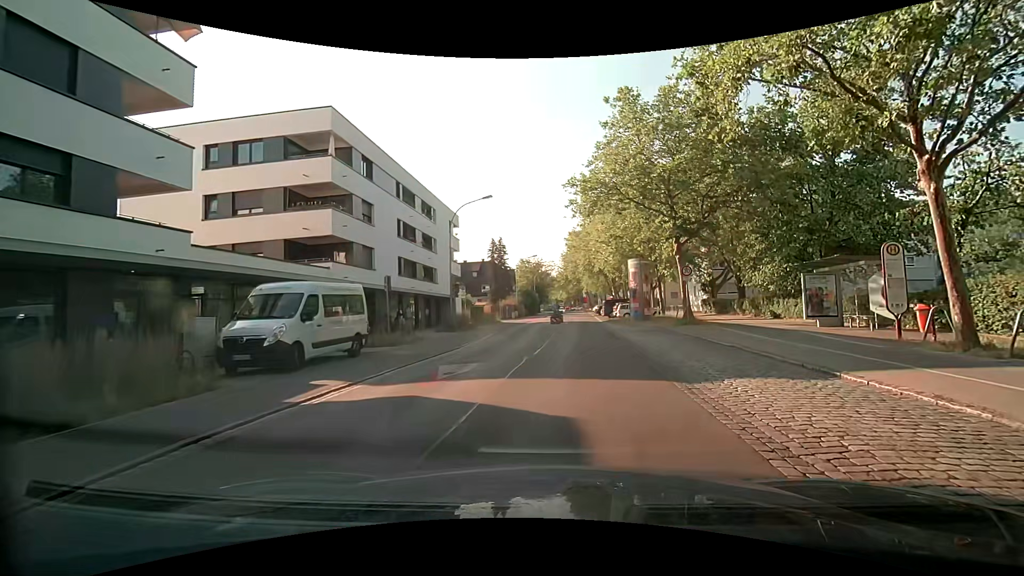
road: secondary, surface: asphalt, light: Day
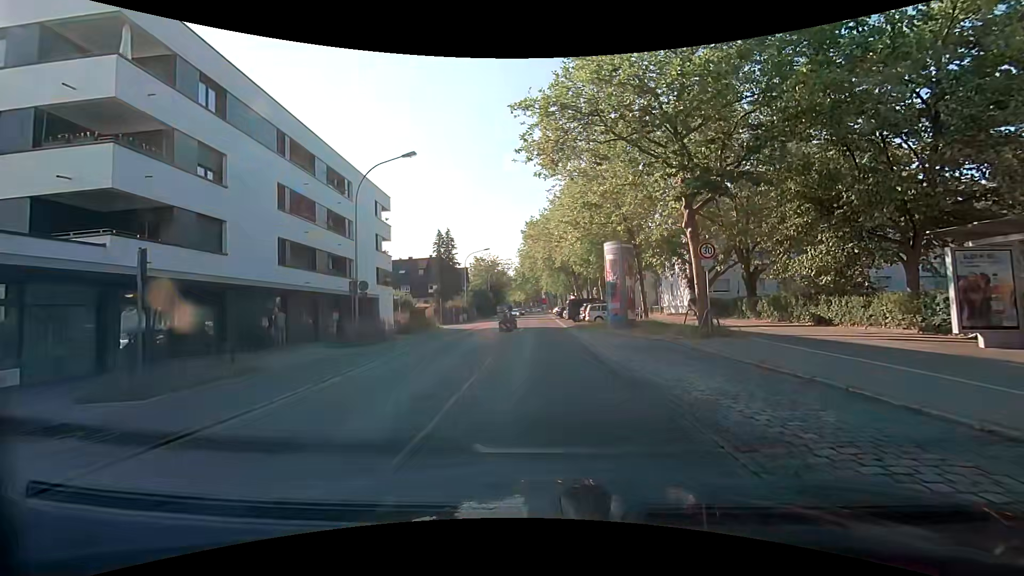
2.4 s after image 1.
(+0.5, +11.0) m; +4°
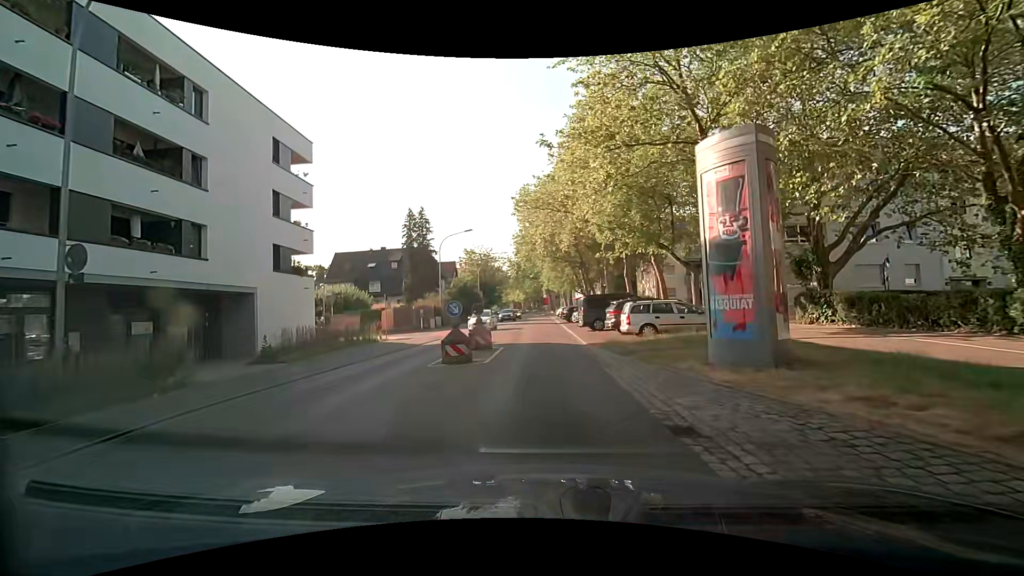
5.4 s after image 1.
(+0.1, +16.7) m; 0°
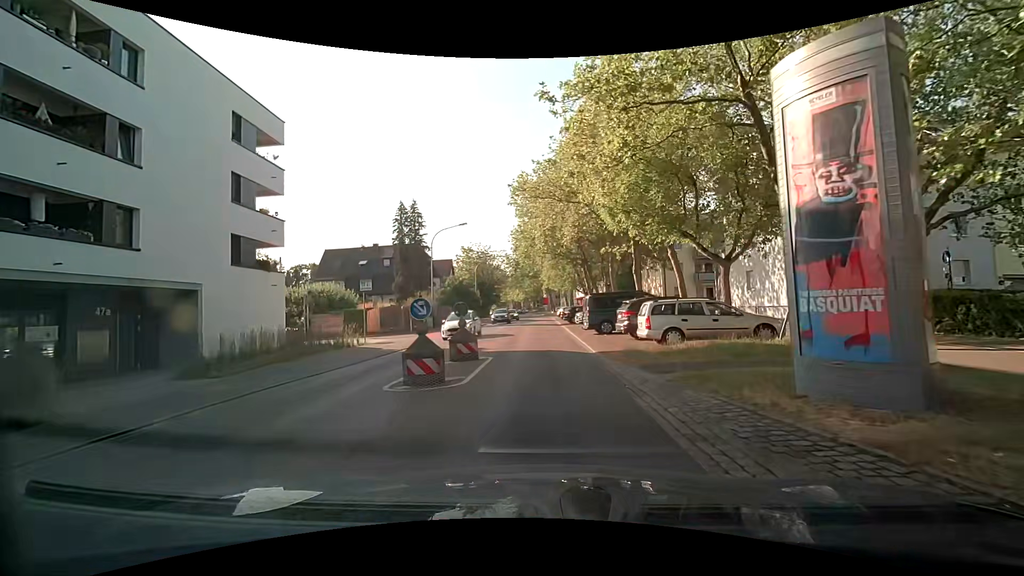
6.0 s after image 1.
(0.0, +3.6) m; 0°
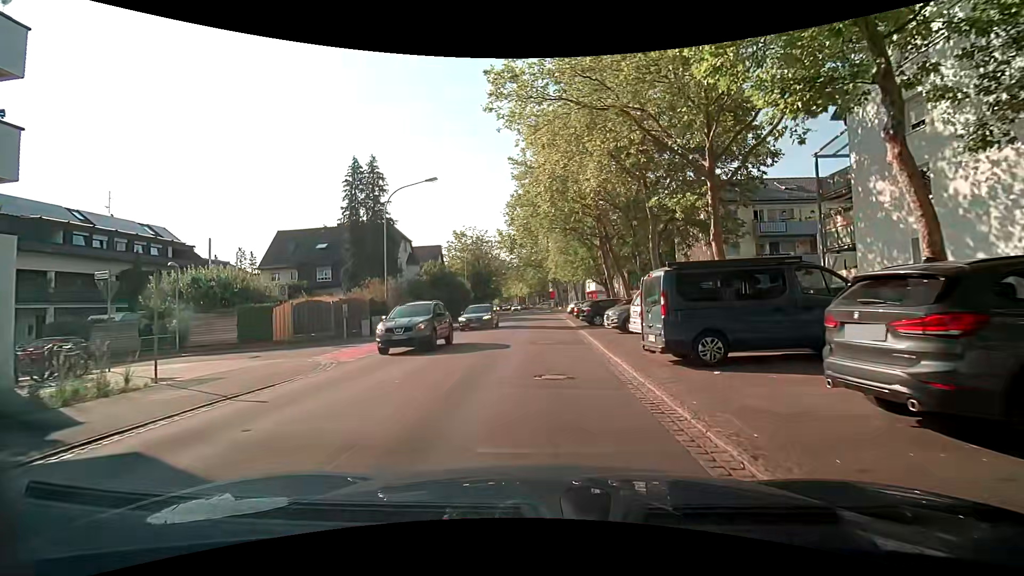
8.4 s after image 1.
(0.0, +14.8) m; -1°
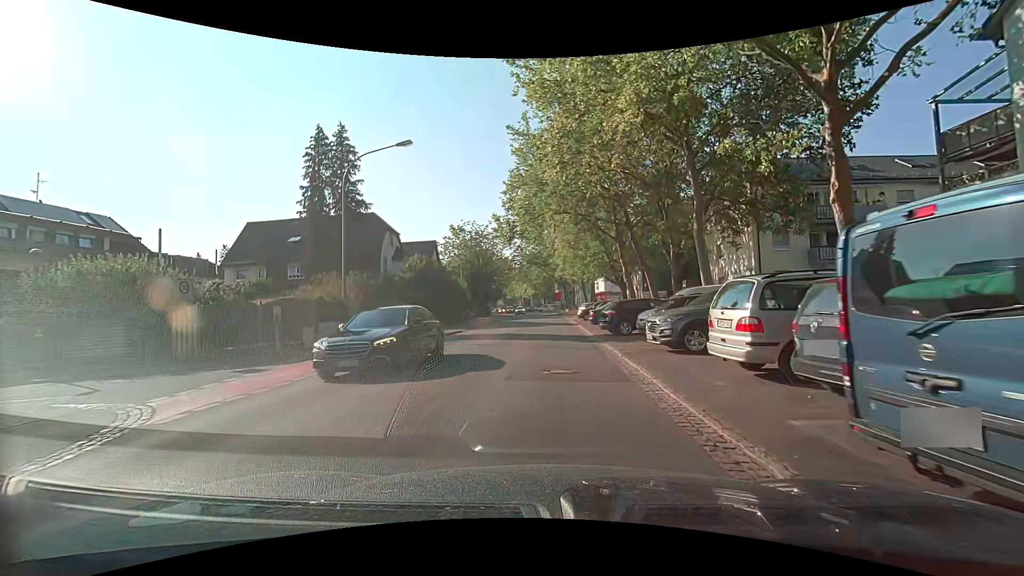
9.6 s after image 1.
(0.0, +7.5) m; -1°
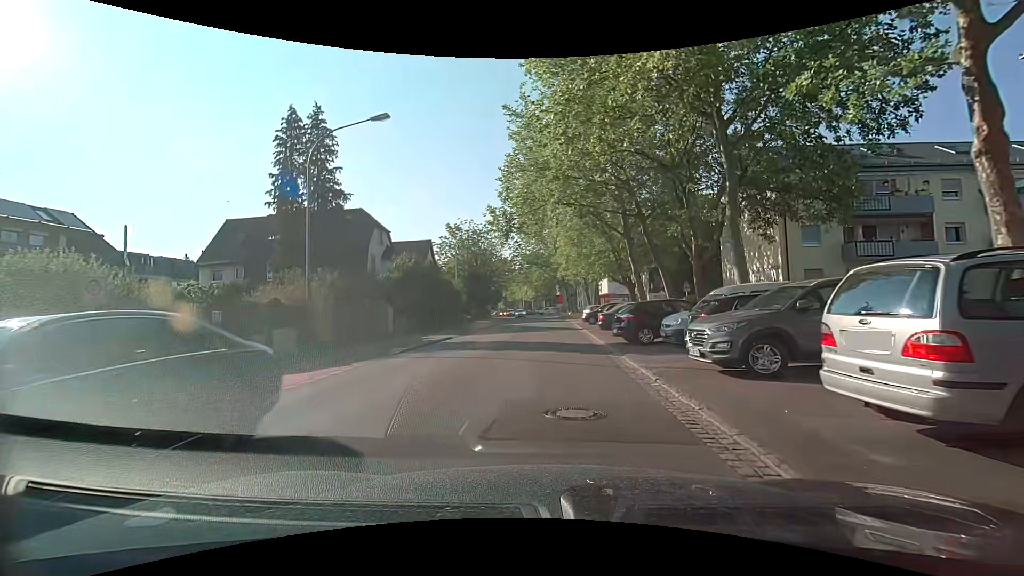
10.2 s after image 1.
(0.0, +3.7) m; 0°
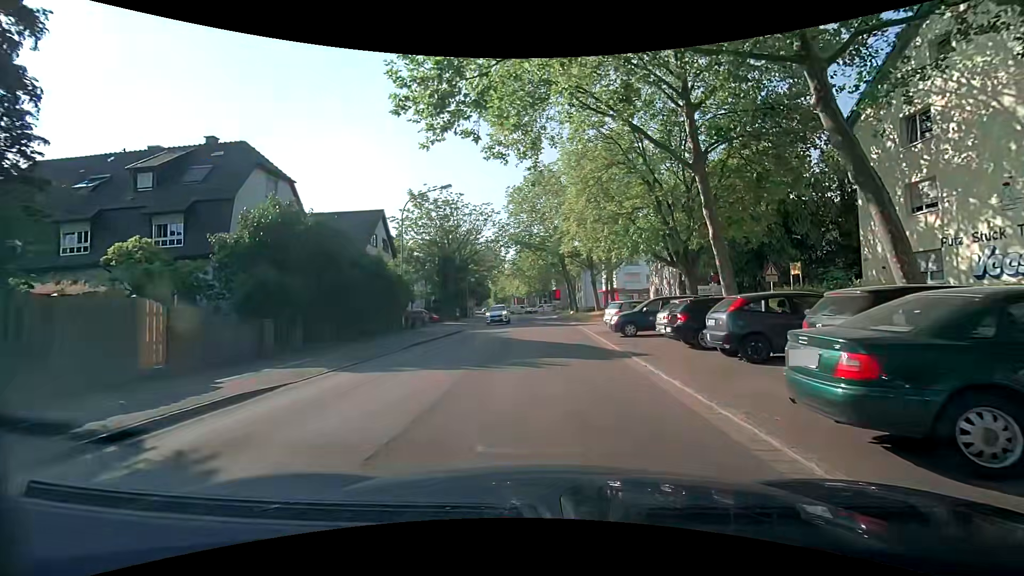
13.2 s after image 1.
(+0.1, +18.2) m; 0°
(0, +10) (0, +20) (+1, +30) (0, +40) (0, +50) (0, +60) (-1, +70) (-2, +80) (-2, +90) (-3, +100) m
